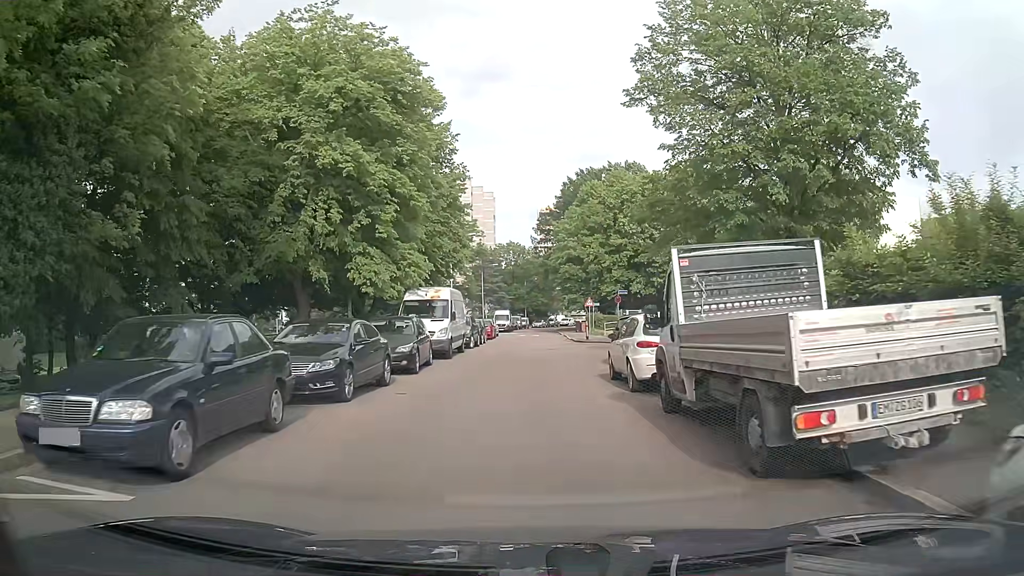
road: residential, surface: asphalt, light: Day
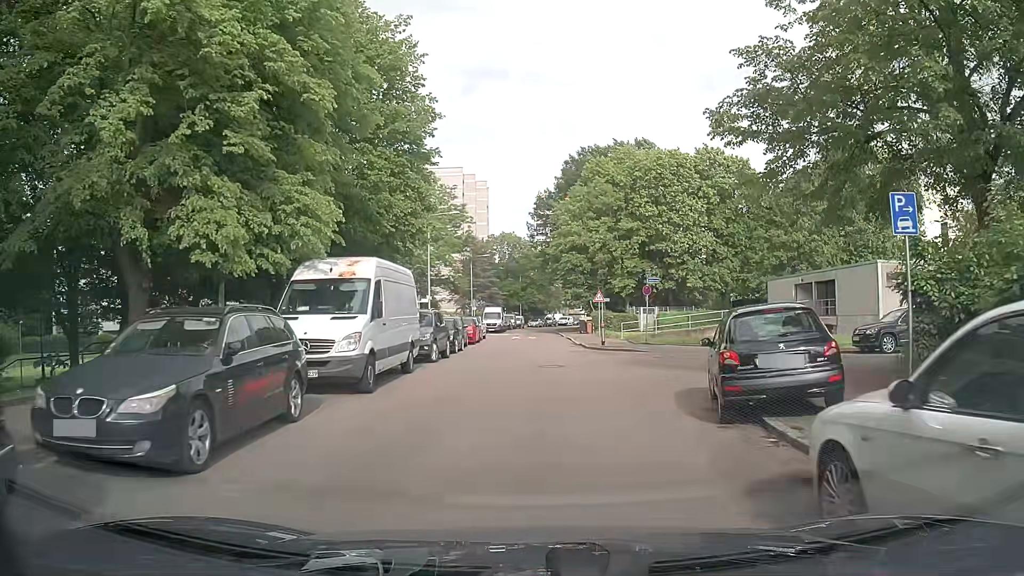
(-0.1, +11.5) m; -1°
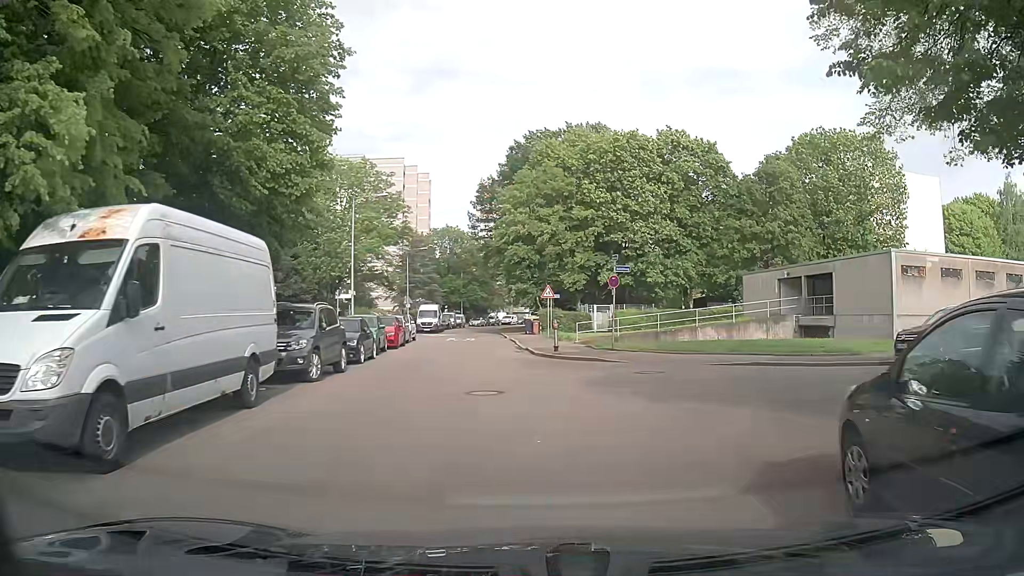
(+0.3, +6.6) m; +5°
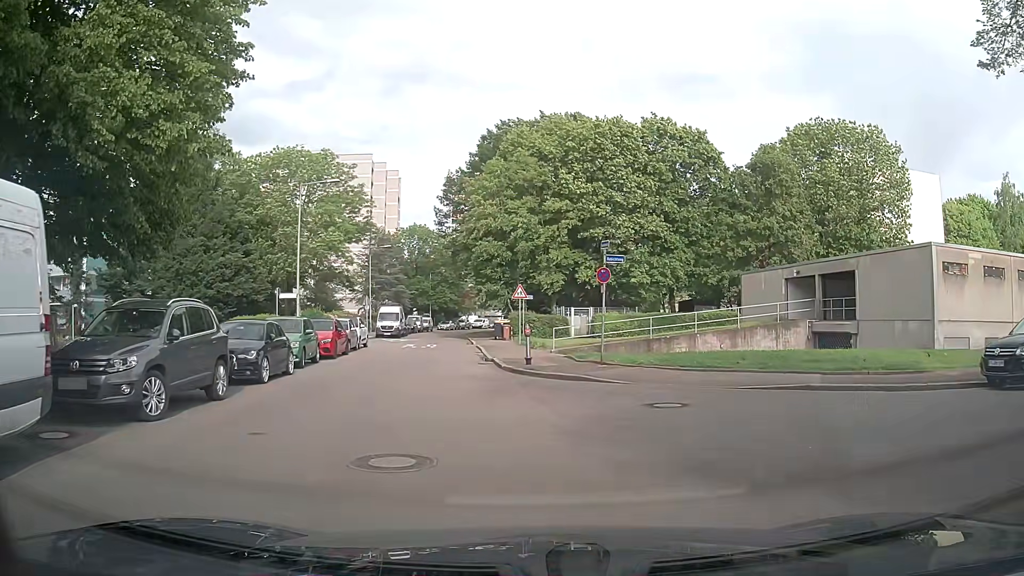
(+0.1, +5.2) m; +3°
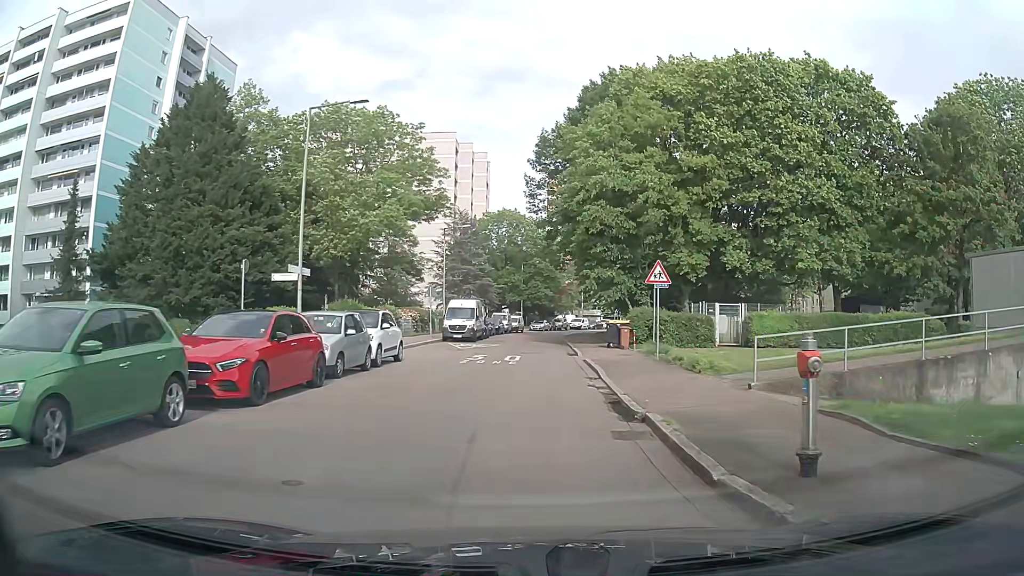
(-1.7, +14.6) m; -9°
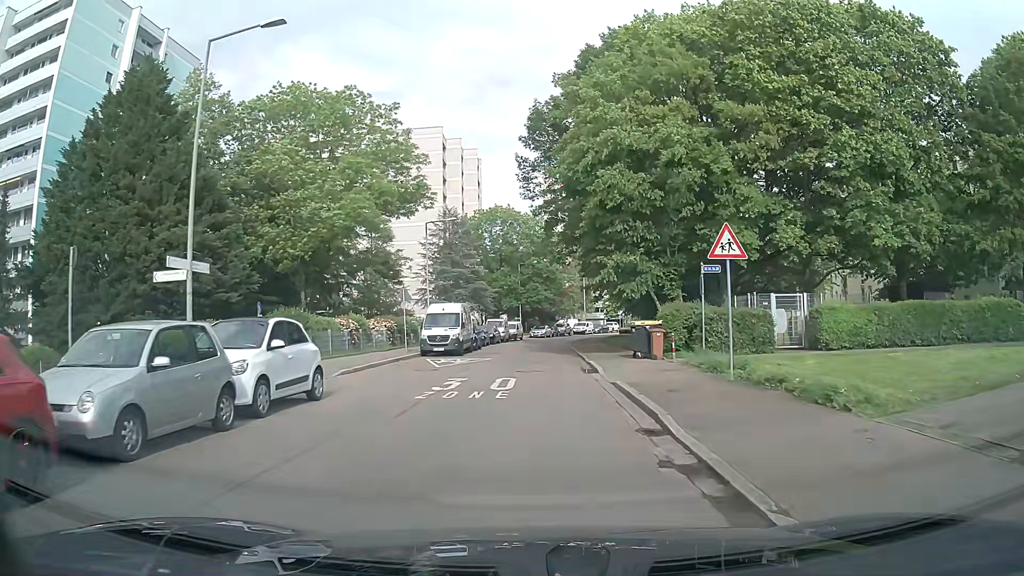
(0.0, +8.3) m; -1°
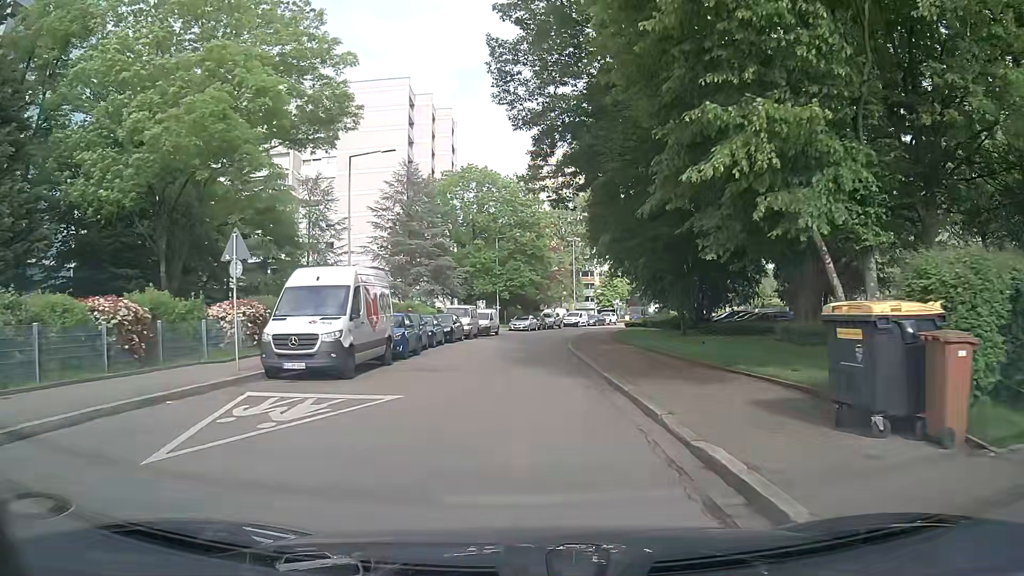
(+0.5, +17.9) m; +2°
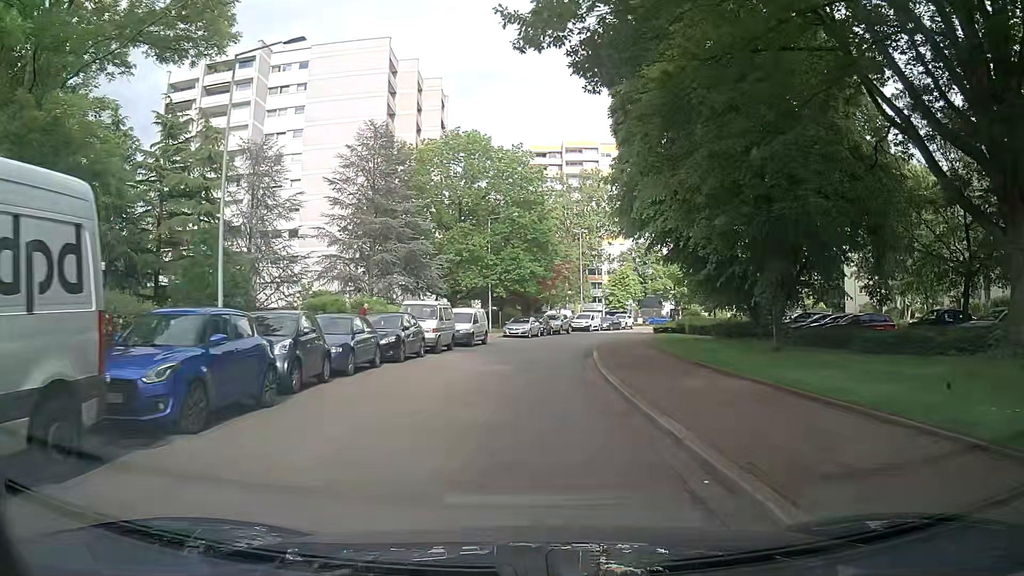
(+0.1, +14.0) m; 0°
(0, +10) (+1, +20) (+1, +30) (+3, +40) (+6, +49) (+9, +59) (+13, +68) (+17, +77) (+23, +86) (+29, +94) m
